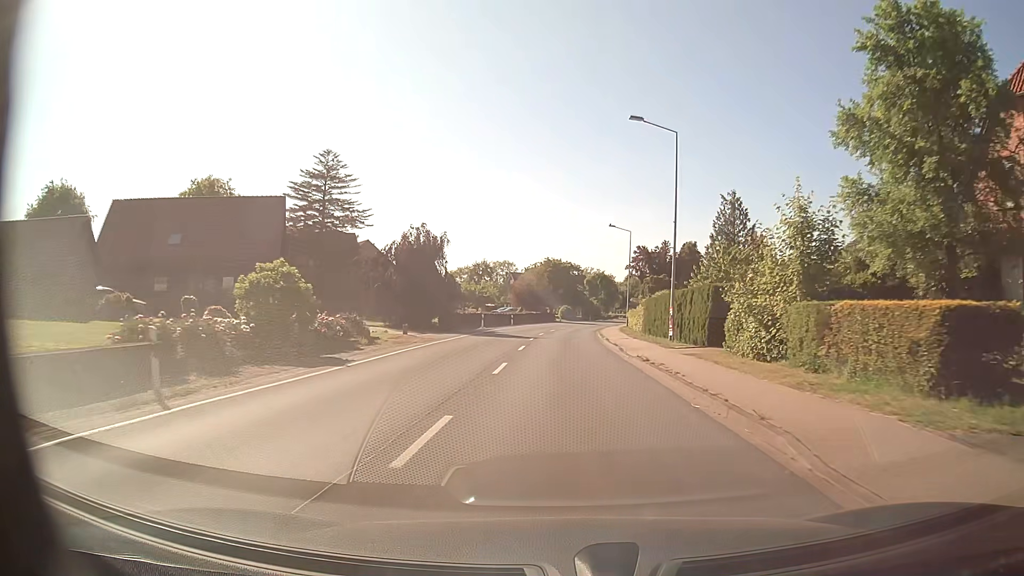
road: secondary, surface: asphalt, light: Day
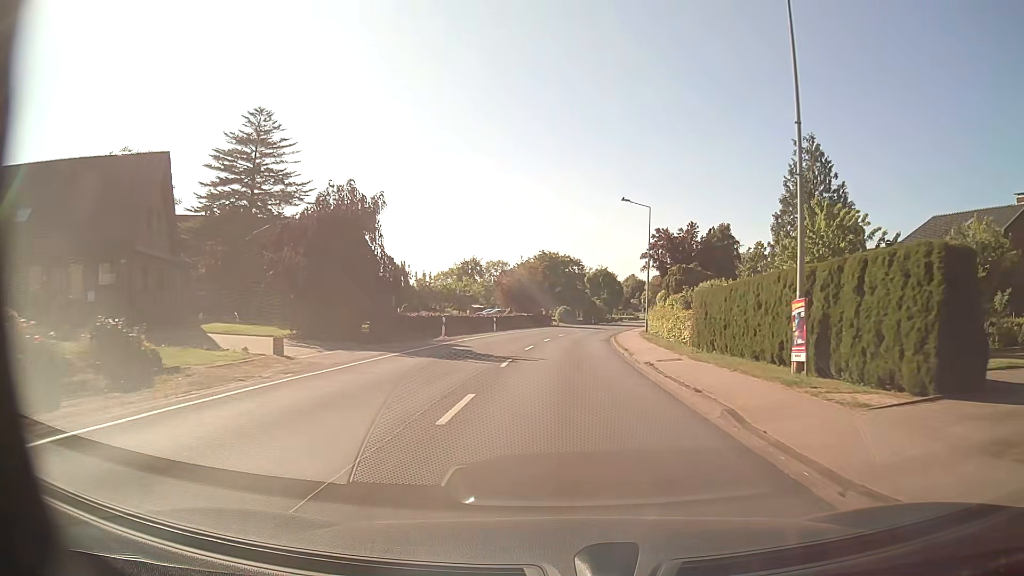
(+0.2, +15.9) m; +1°
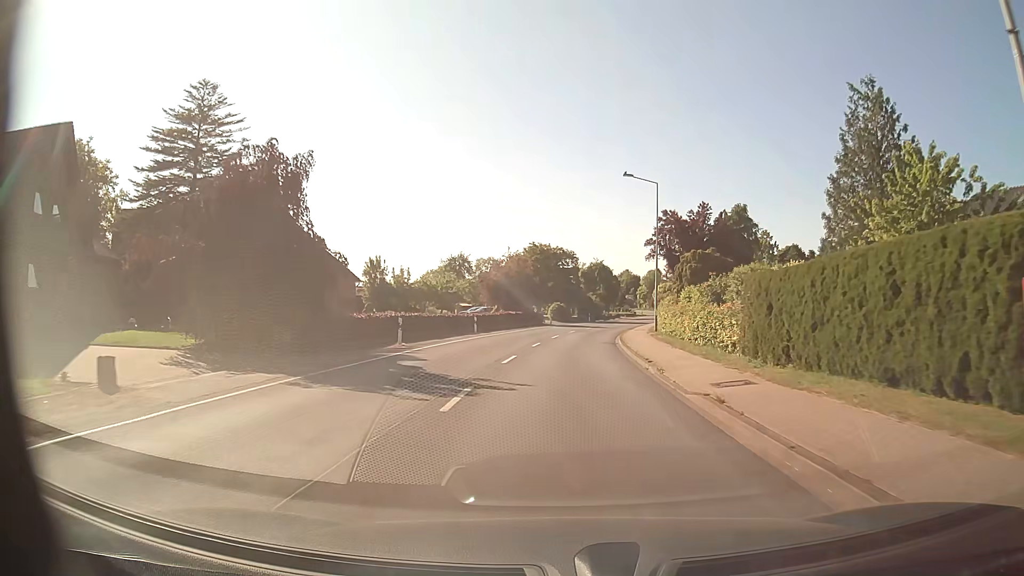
(0.0, +7.9) m; +1°
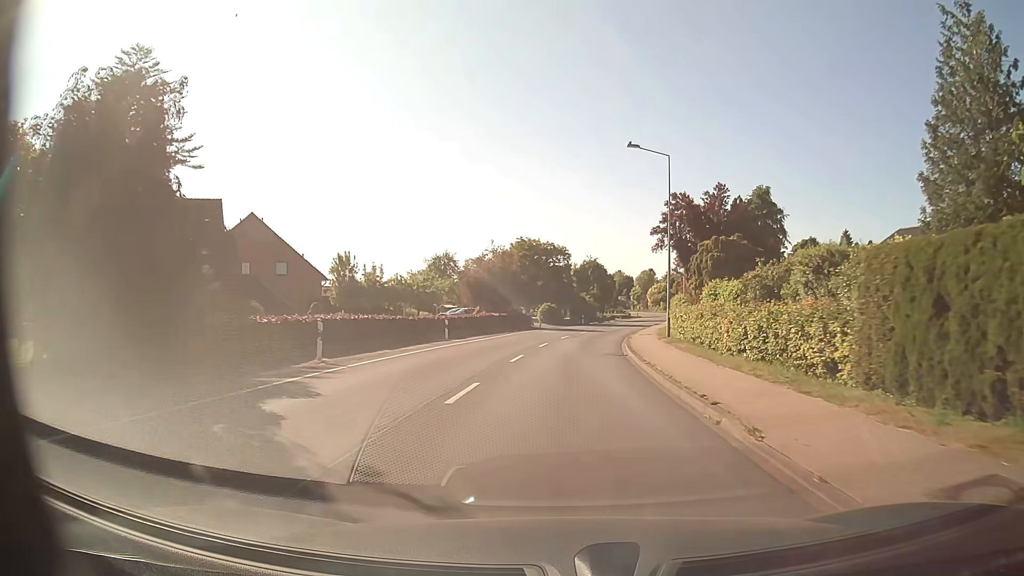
(0.0, +7.9) m; +1°
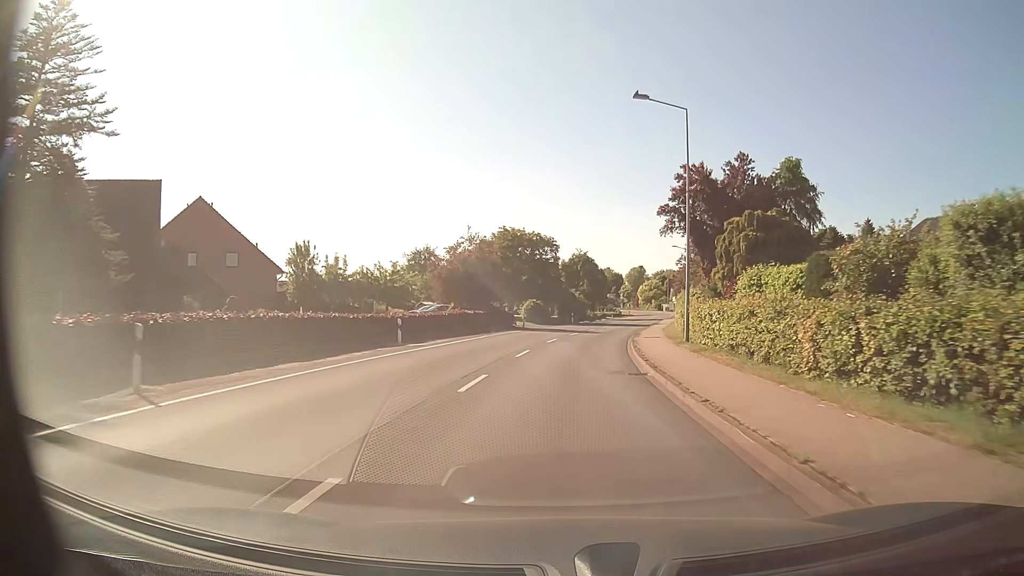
(0.0, +7.9) m; +1°
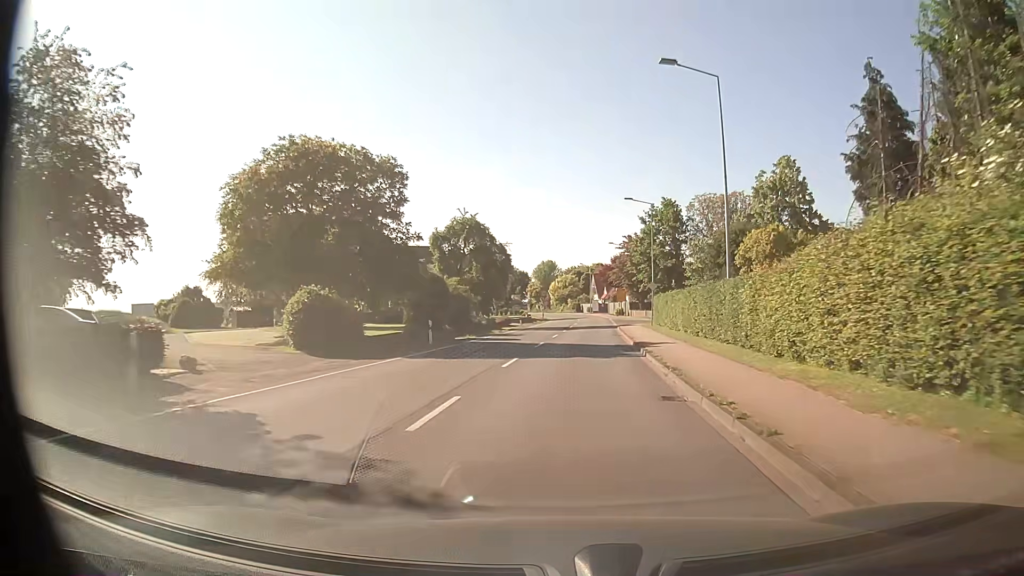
(+2.7, +39.5) m; +8°
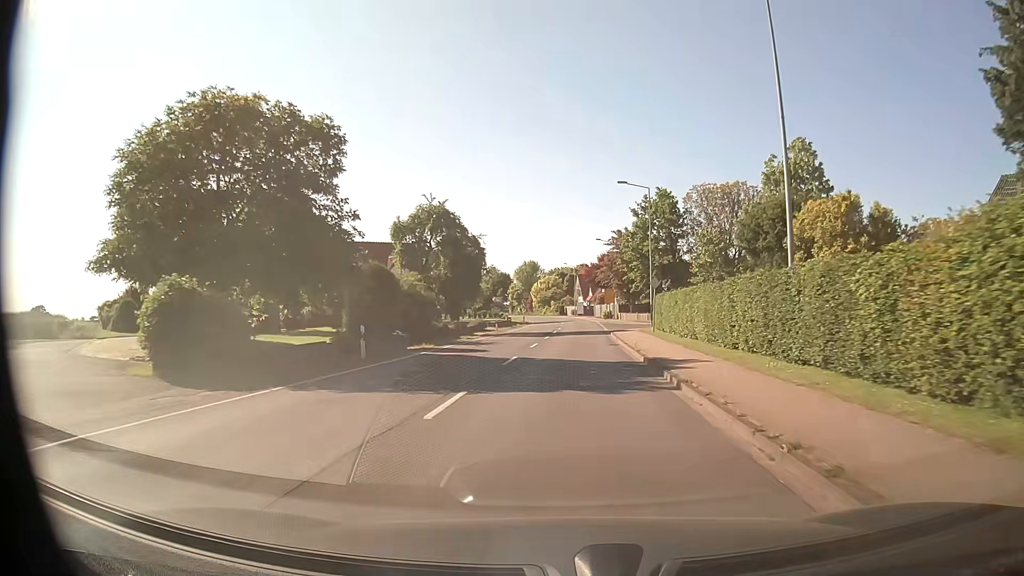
(+0.1, +7.9) m; +2°
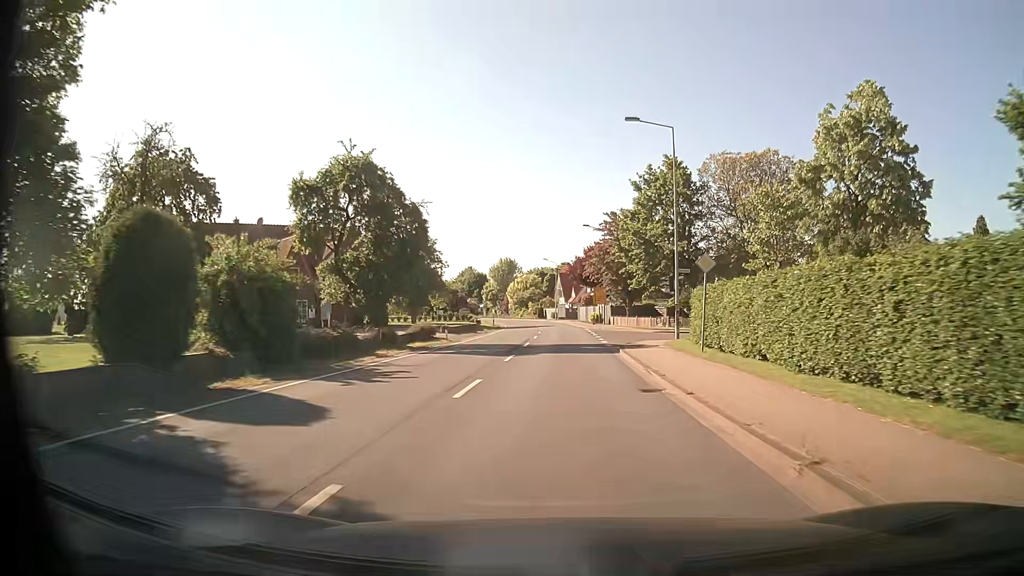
(+0.2, +15.8) m; +2°
(0, +10) (0, +20) (0, +30) (0, +40) (0, +50) (0, +60) (0, +70) (-1, +80) (-2, +90) (-3, +100) m
